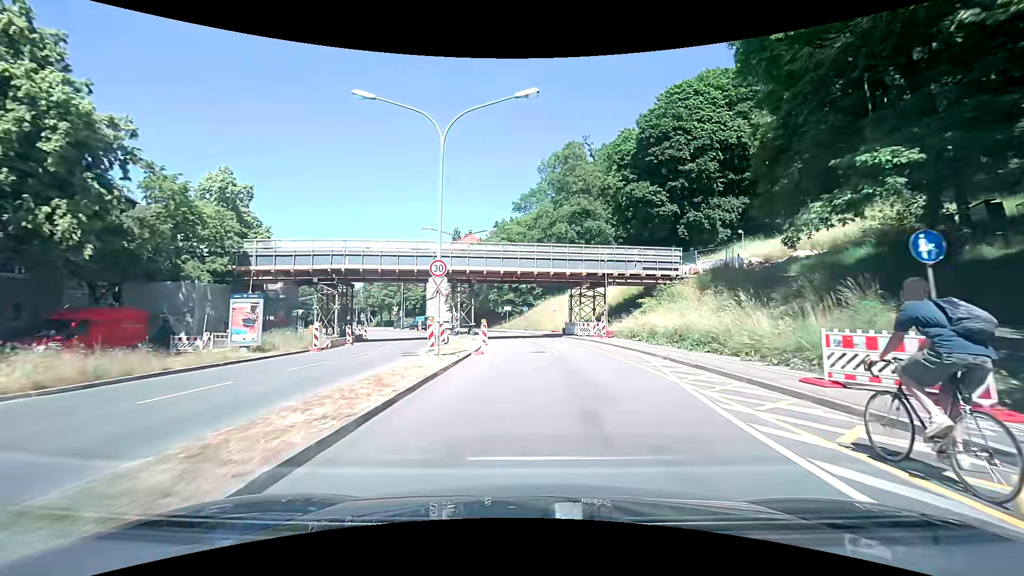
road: primary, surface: asphalt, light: Day
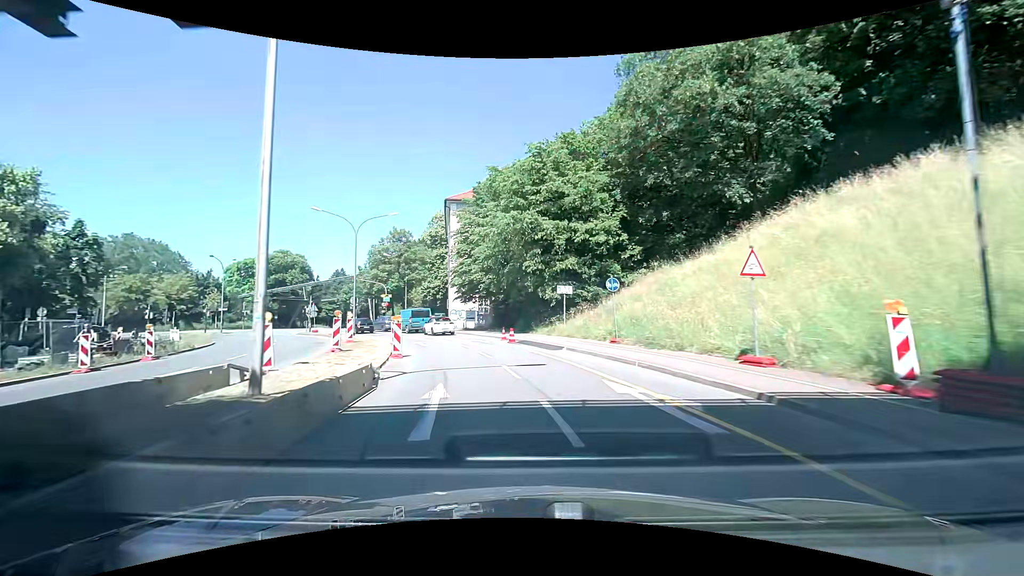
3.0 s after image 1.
(-0.9, +38.9) m; -6°
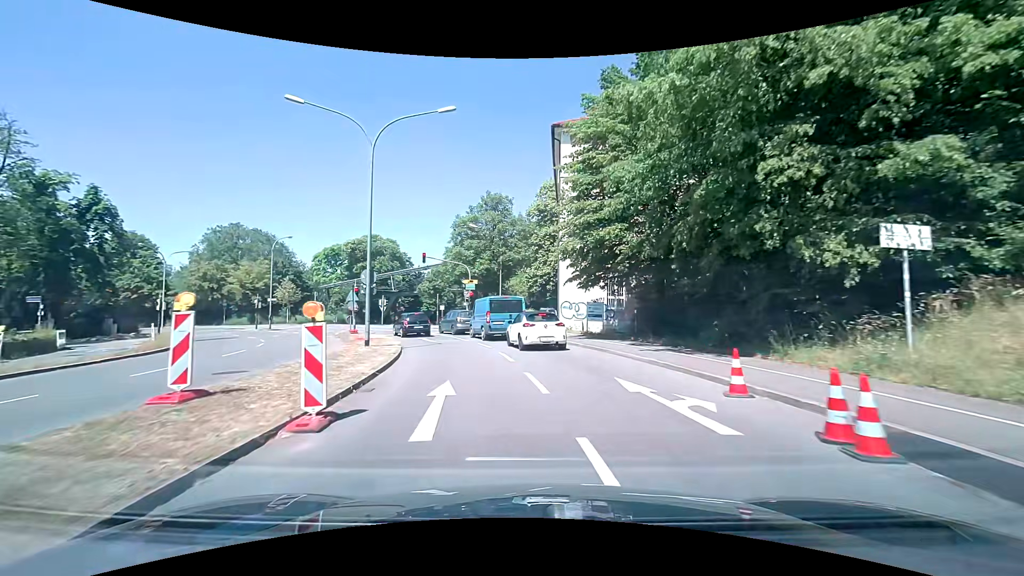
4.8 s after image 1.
(-2.3, +20.0) m; -14°
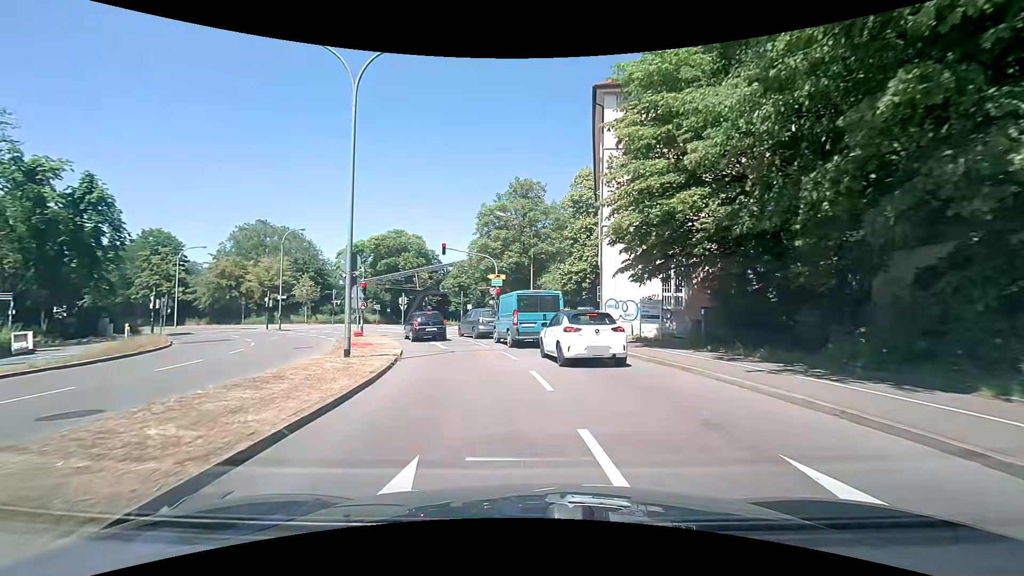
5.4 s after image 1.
(-0.2, +5.4) m; -4°
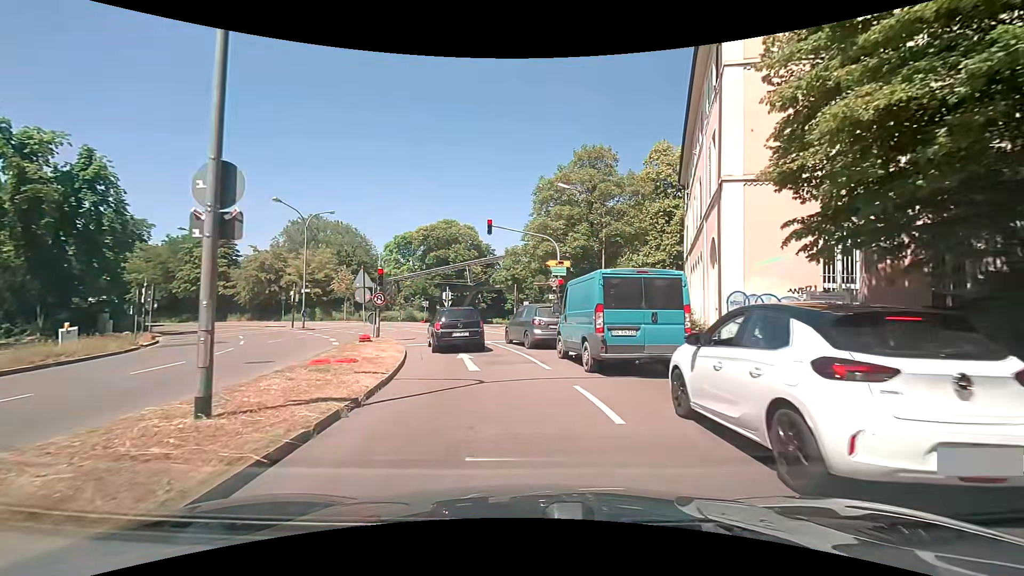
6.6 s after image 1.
(-0.5, +8.3) m; -6°
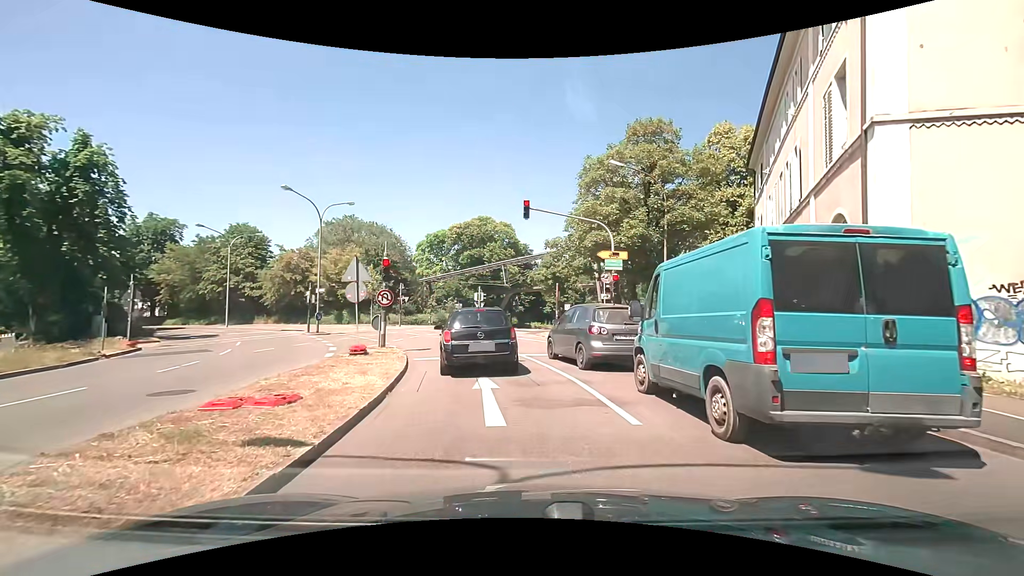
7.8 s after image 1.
(-0.2, +5.1) m; -3°
